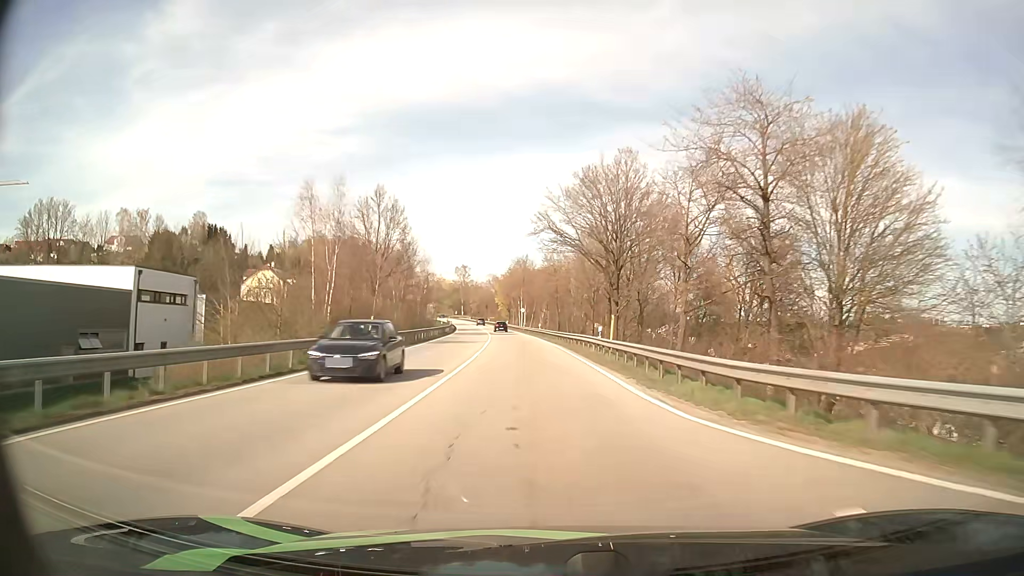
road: primary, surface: asphalt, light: Day
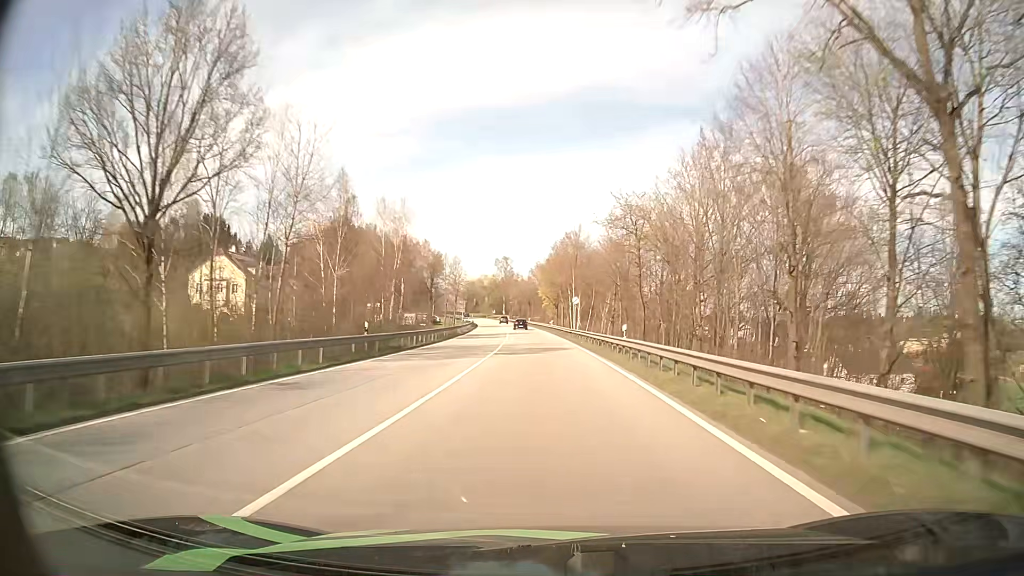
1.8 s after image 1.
(-1.7, +45.0) m; -4°
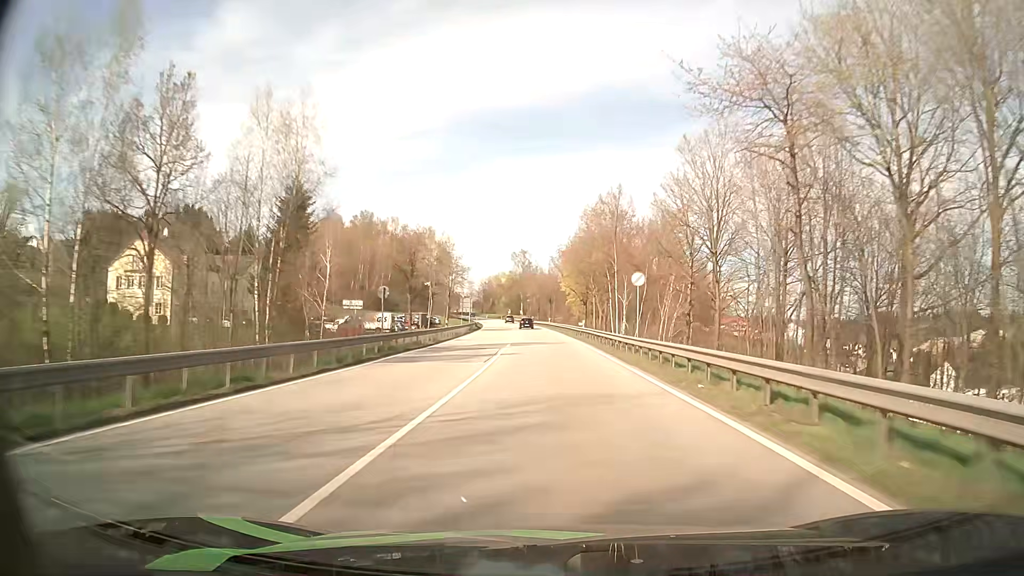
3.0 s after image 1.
(-0.6, +29.9) m; -2°
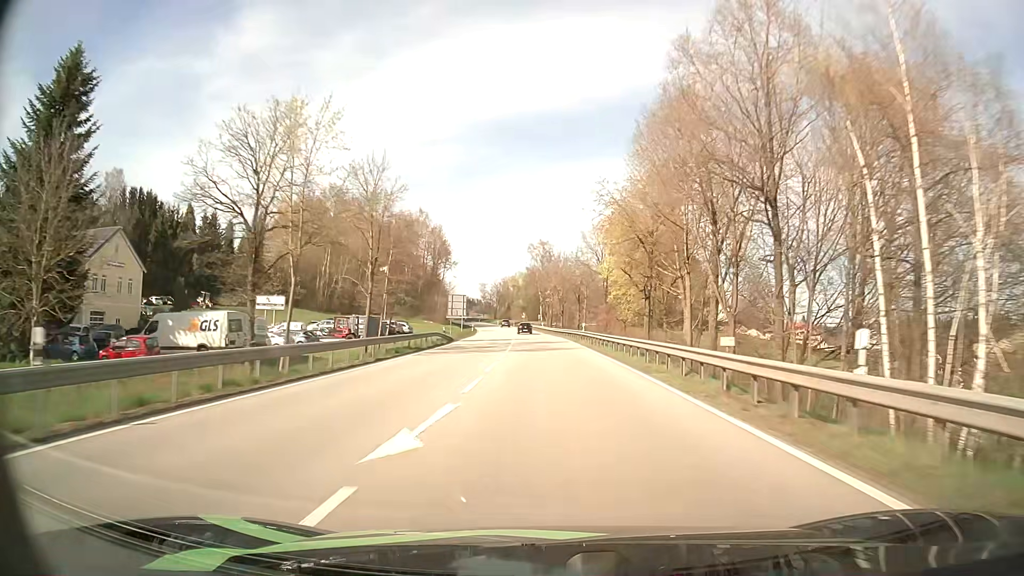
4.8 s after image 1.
(-0.8, +45.0) m; -2°
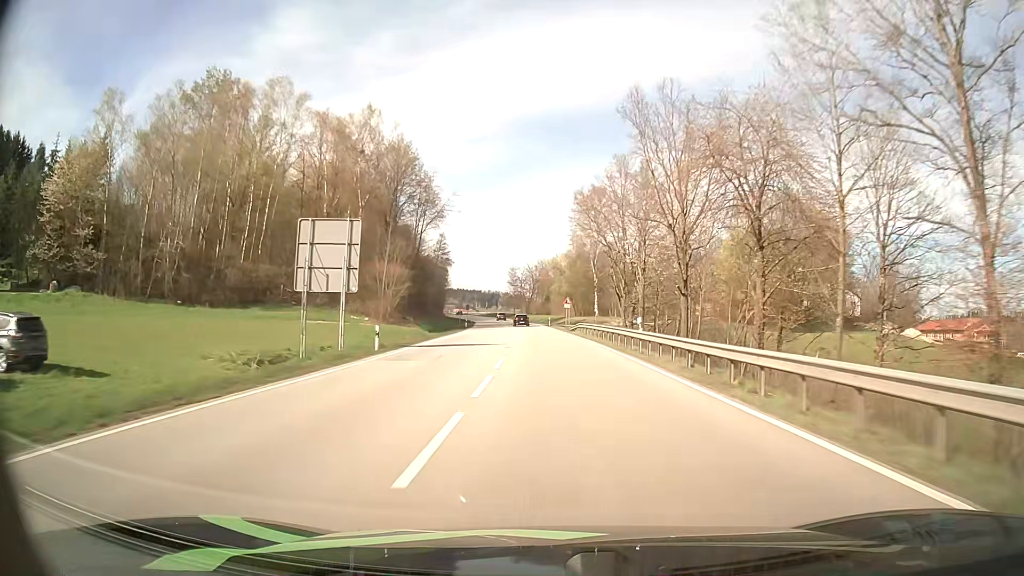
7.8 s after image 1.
(-2.4, +73.3) m; -4°
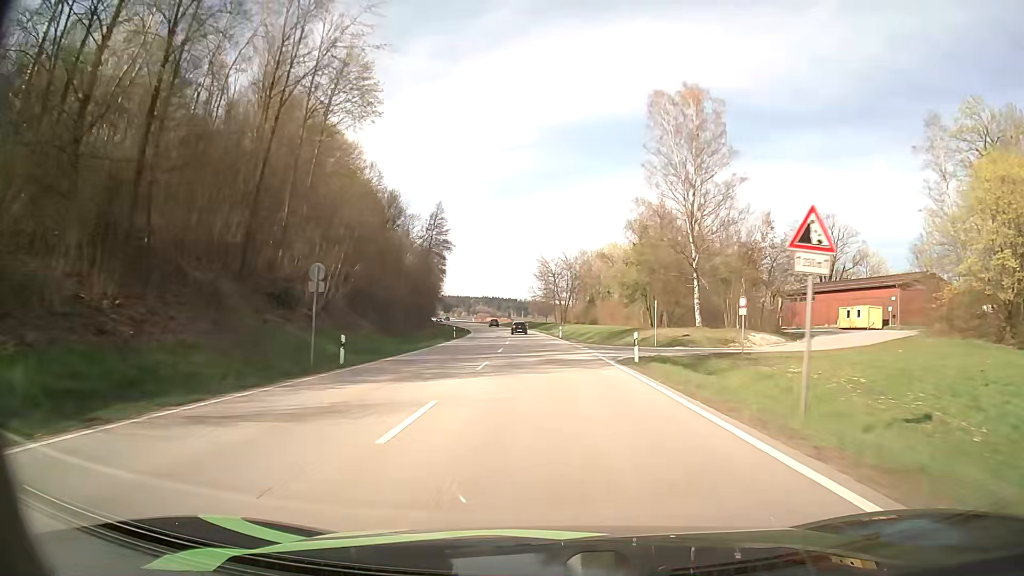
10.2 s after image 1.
(-1.3, +57.8) m; -3°
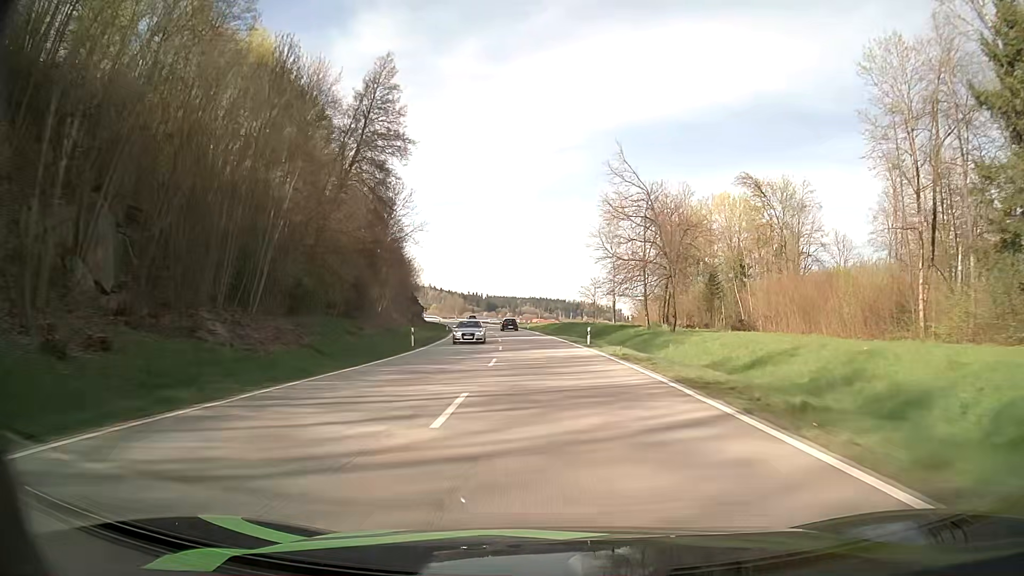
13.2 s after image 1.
(-2.7, +70.4) m; -4°
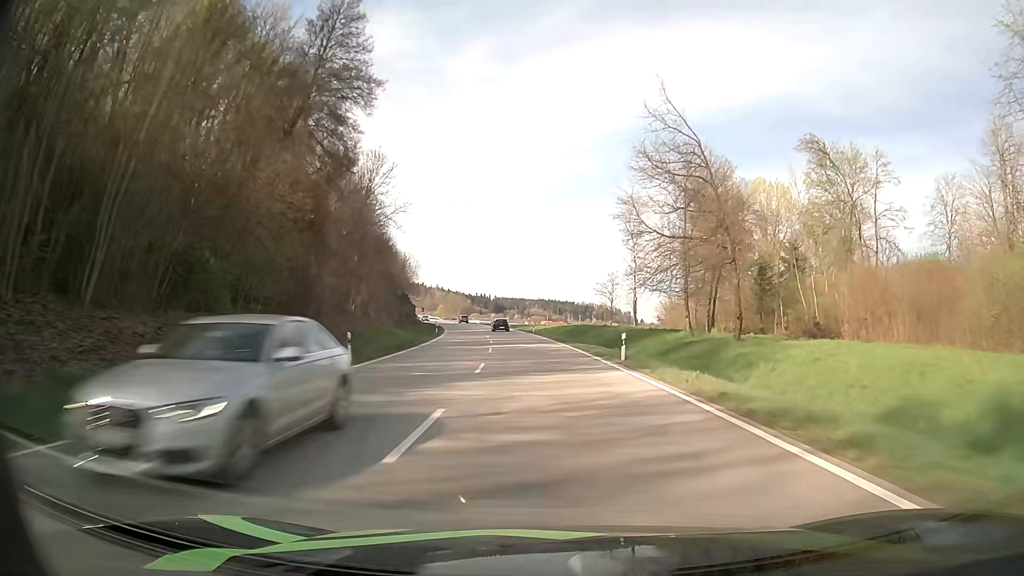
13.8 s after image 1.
(-0.1, +13.8) m; -1°
(0, +10) (0, +20) (-1, +30) (-1, +40) (-2, +50) (-3, +60) (-4, +70) (-5, +80) (-7, +90) (-9, +99) m
